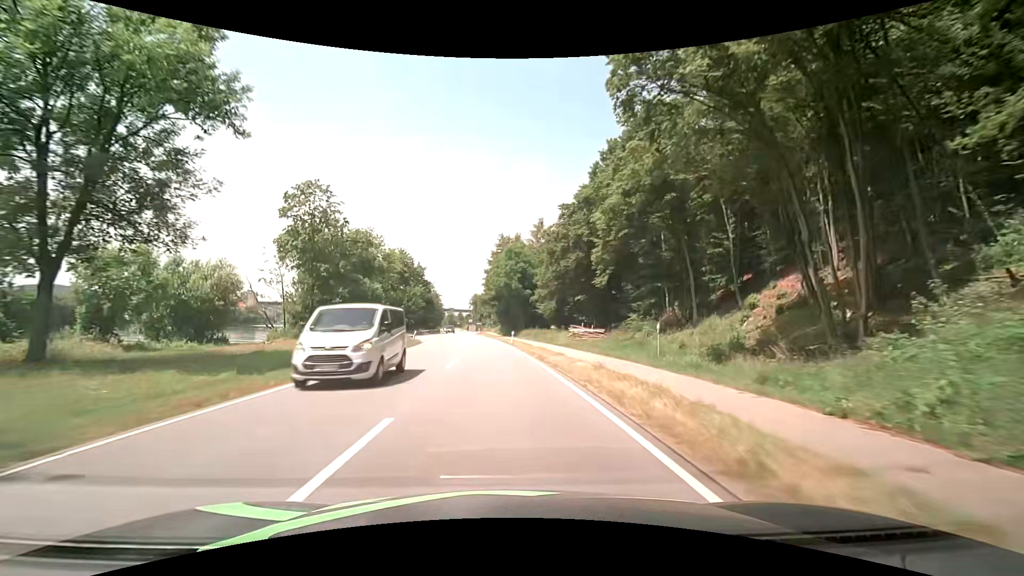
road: primary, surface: asphalt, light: Day
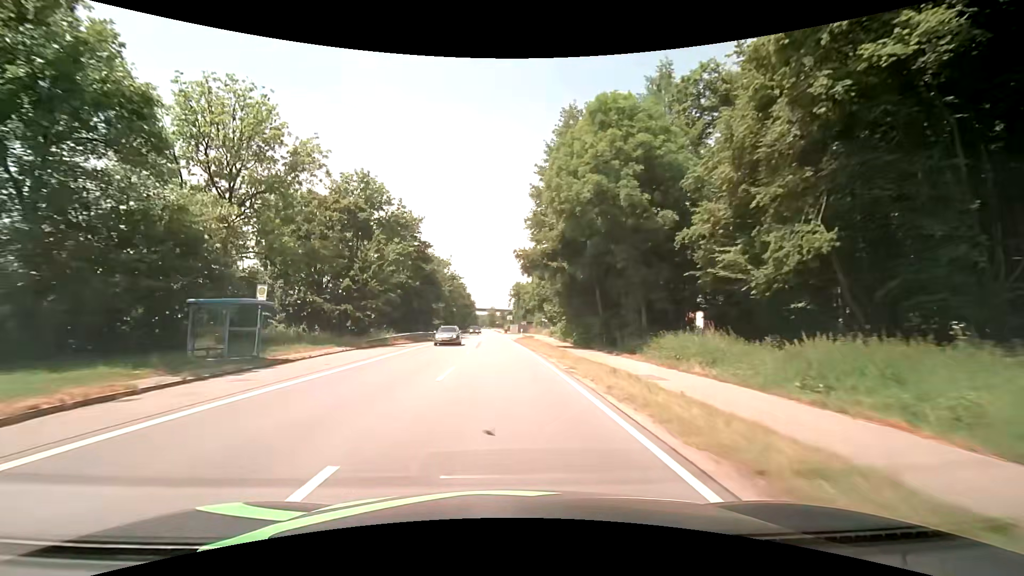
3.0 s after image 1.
(-2.5, +51.8) m; -5°
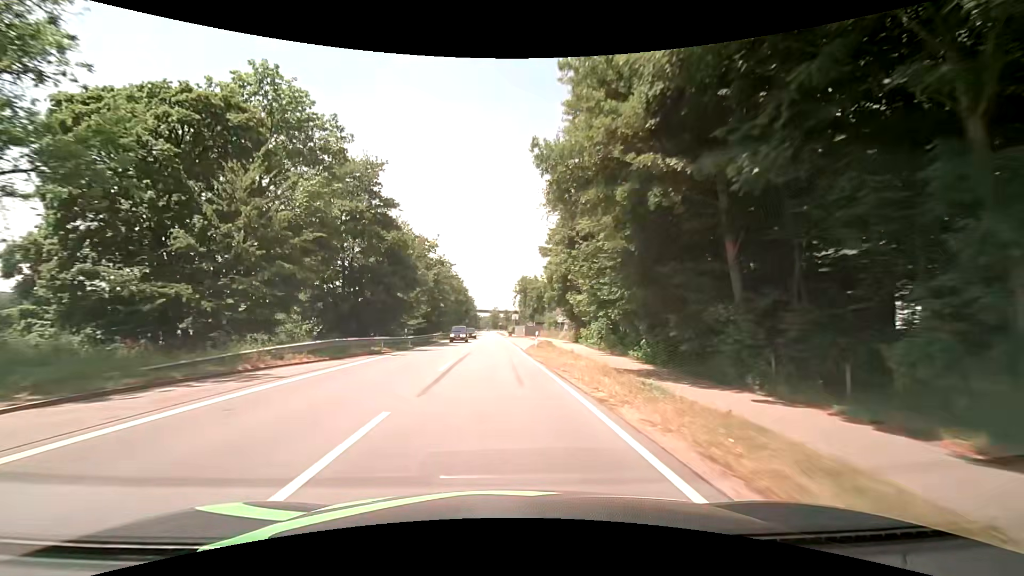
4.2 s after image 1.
(-0.1, +21.0) m; 0°
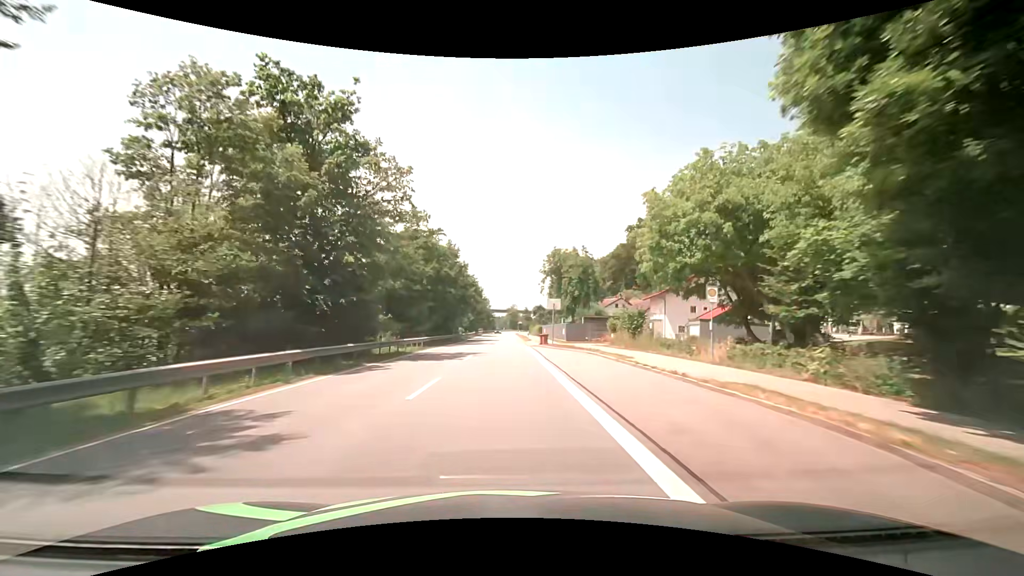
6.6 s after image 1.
(-0.8, +42.2) m; -2°
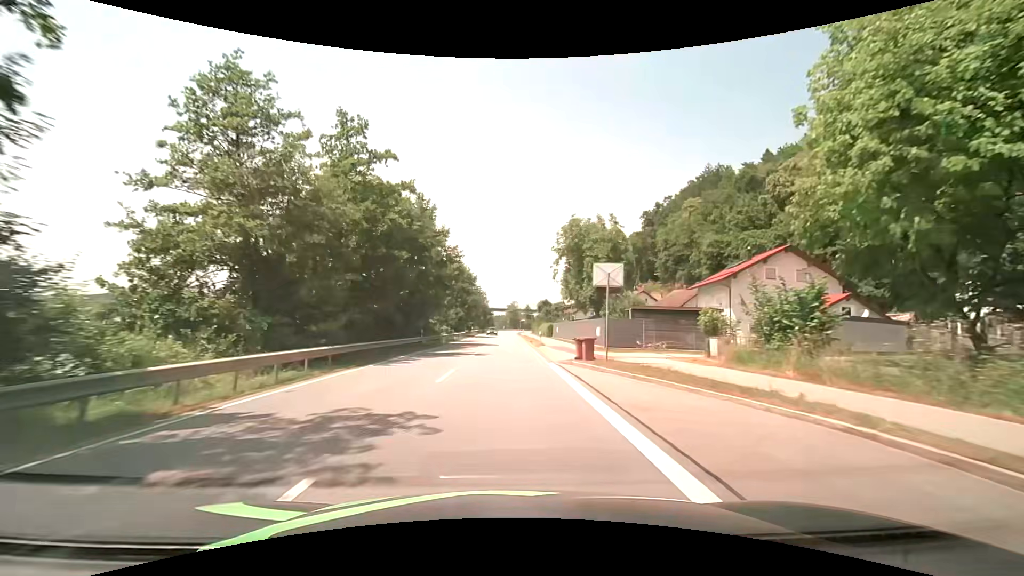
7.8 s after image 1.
(-0.2, +21.2) m; -1°
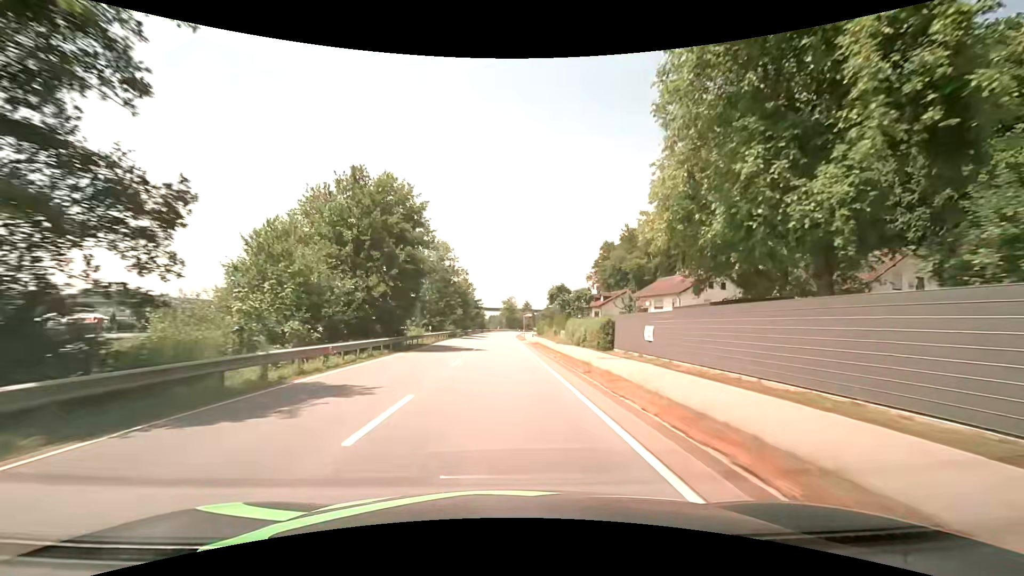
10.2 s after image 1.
(+0.4, +42.6) m; +1°
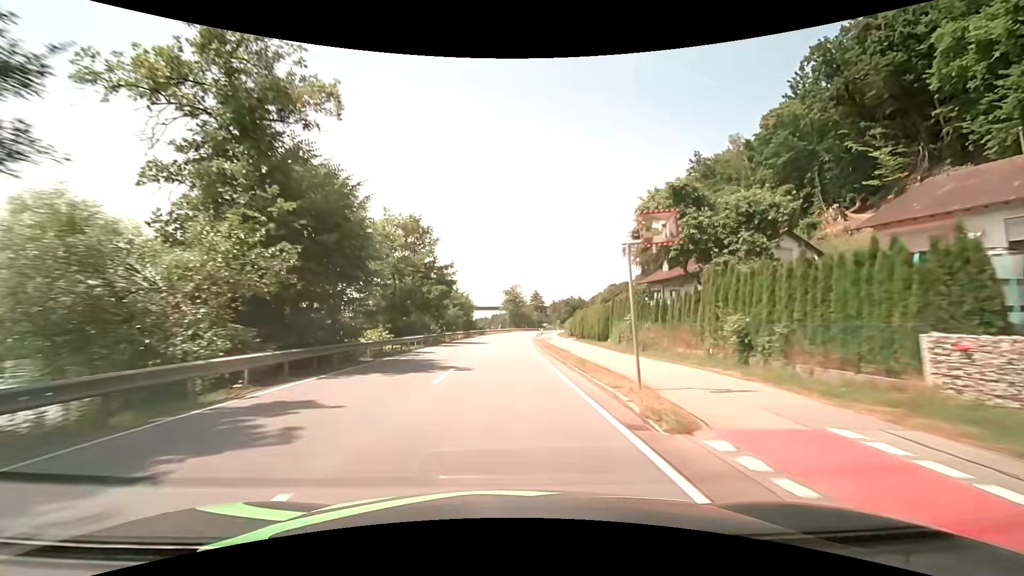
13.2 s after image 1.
(-0.1, +53.6) m; 0°
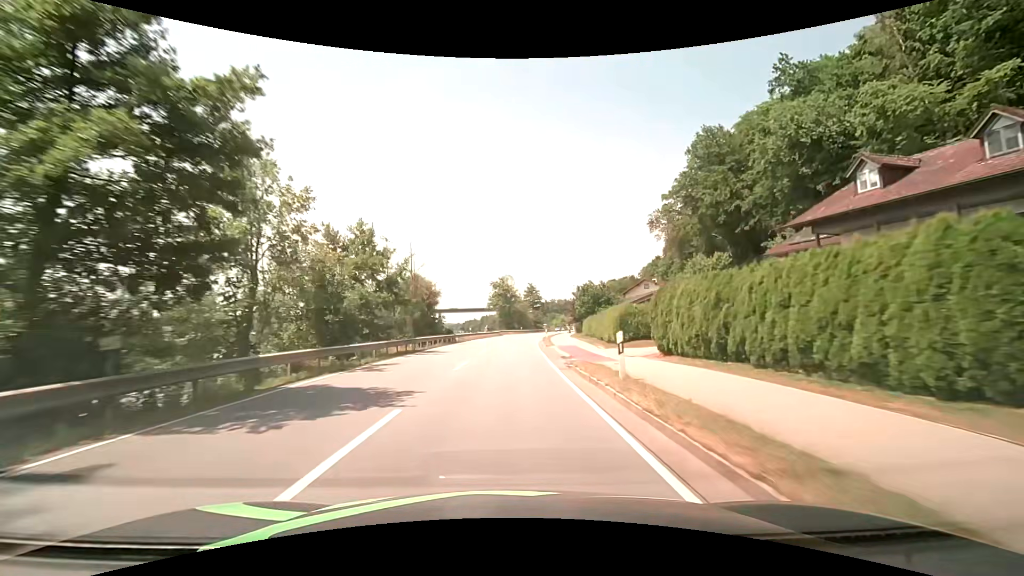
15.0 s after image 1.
(+0.2, +31.8) m; +1°
(0, +10) (0, +20) (0, +30) (+1, +40) (+1, +50) (+2, +60) (+3, +70) (+5, +80) (+6, +90) (+8, +99) m
